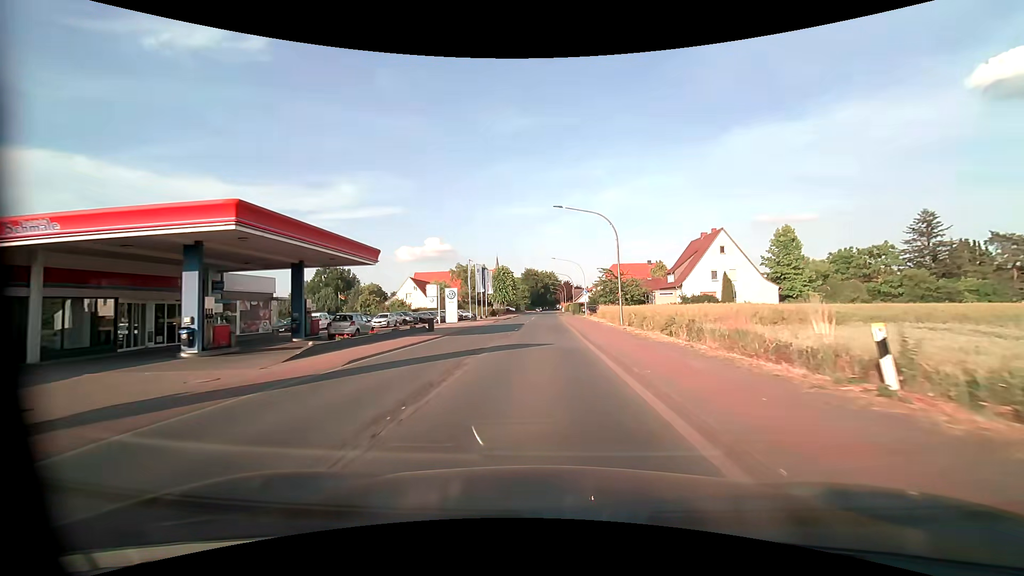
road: primary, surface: asphalt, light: Day
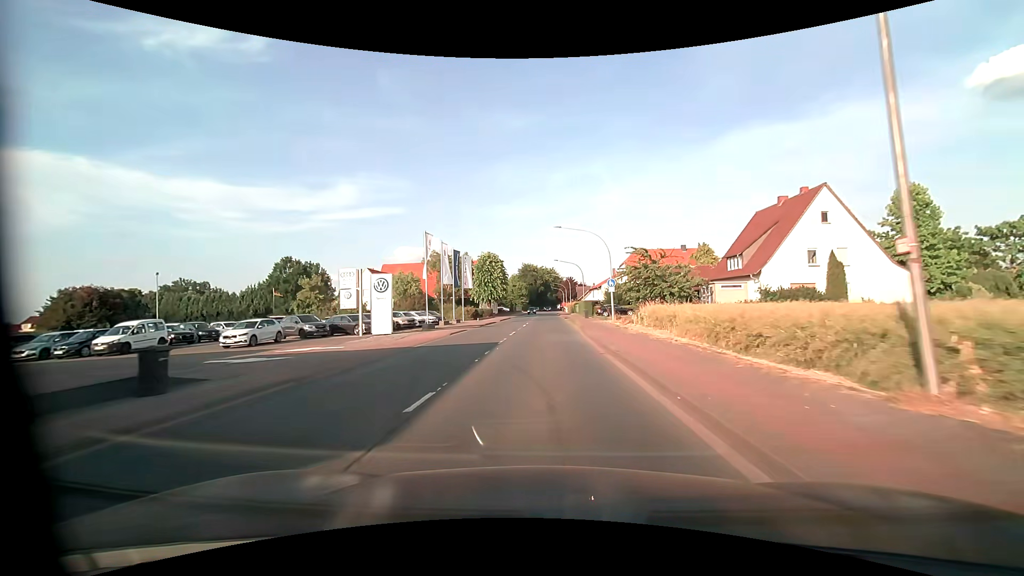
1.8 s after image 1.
(+0.1, +23.8) m; 0°
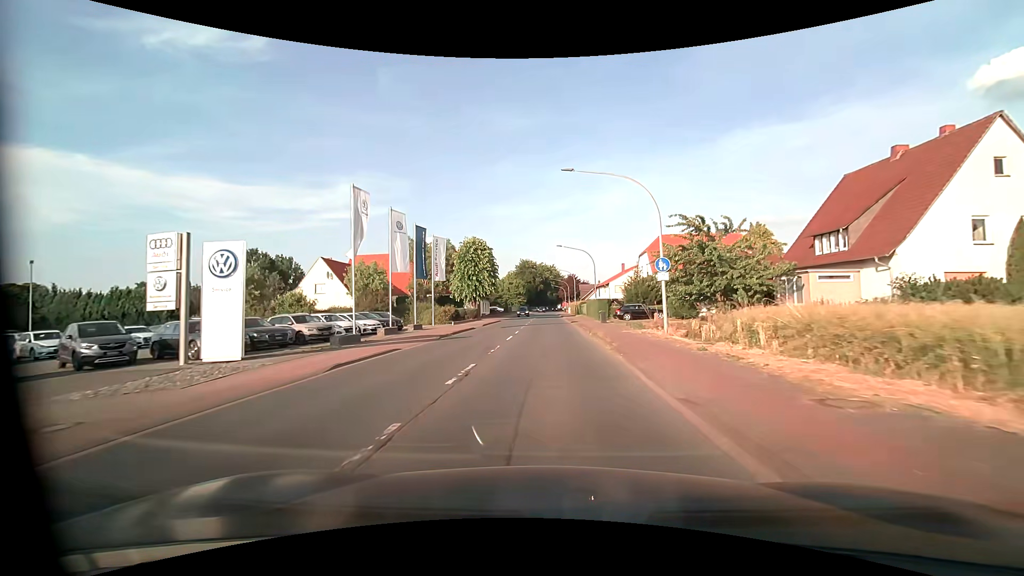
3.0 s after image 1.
(0.0, +15.8) m; 0°
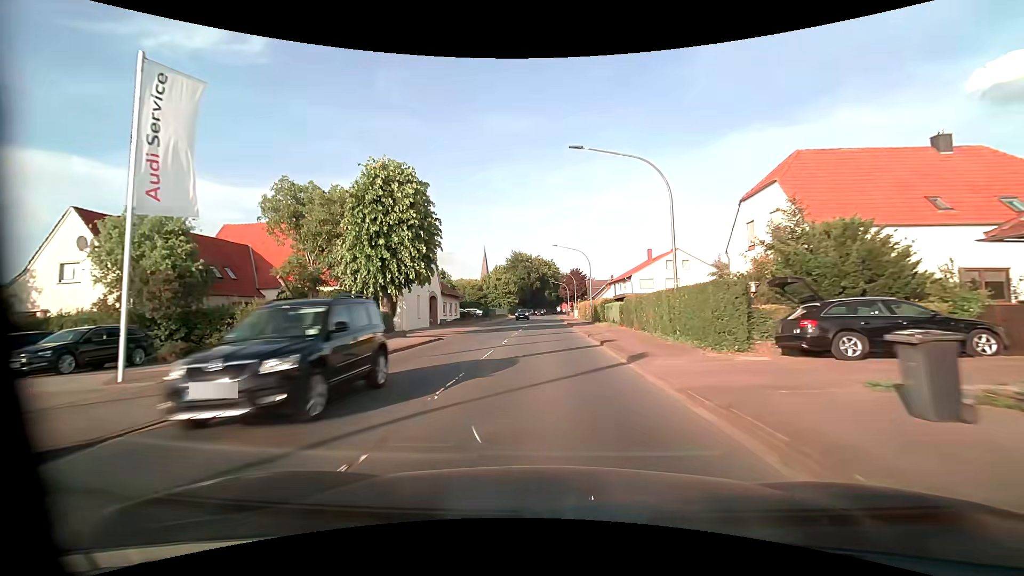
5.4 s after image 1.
(0.0, +31.9) m; 0°
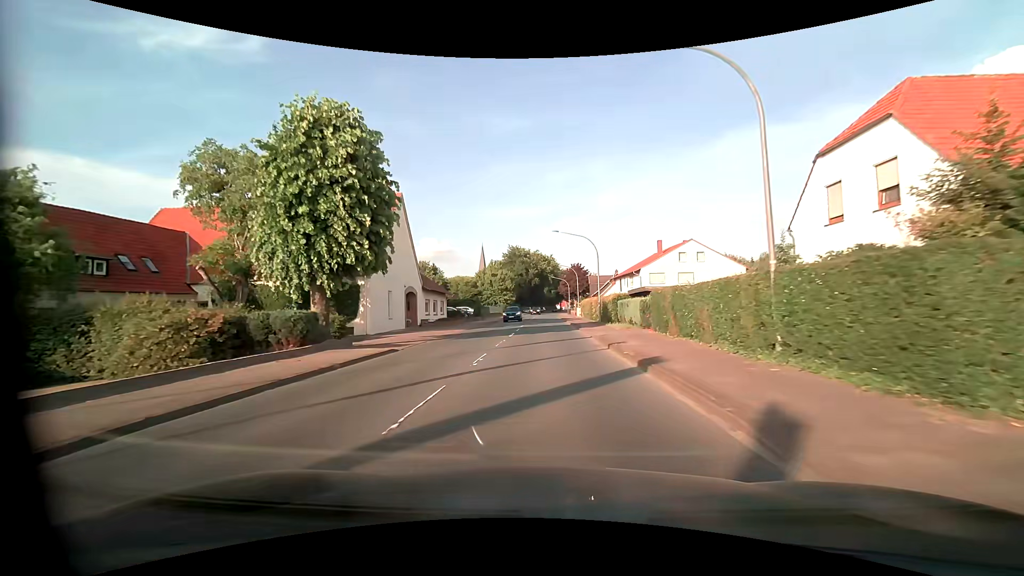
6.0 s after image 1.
(0.0, +8.0) m; 0°
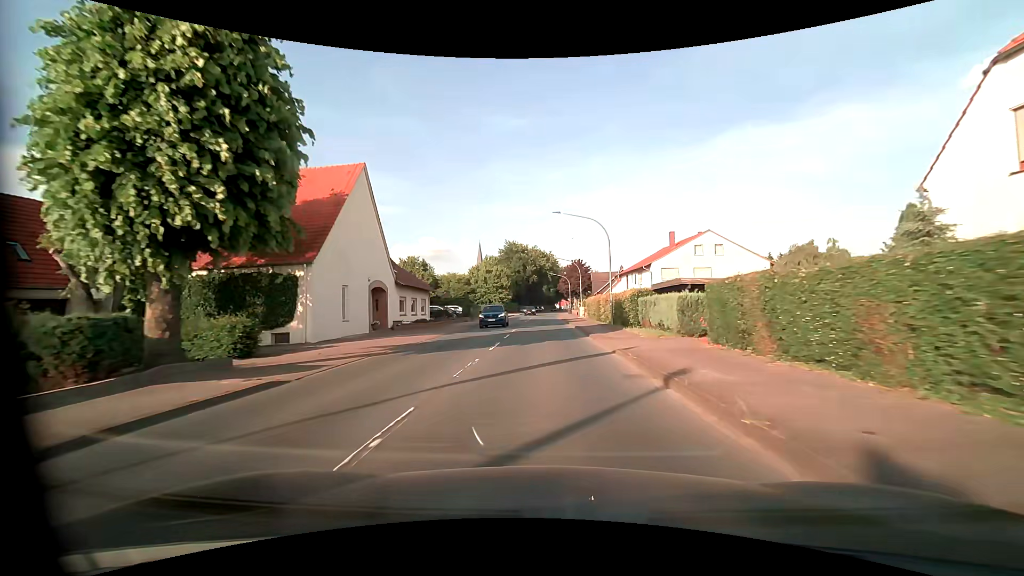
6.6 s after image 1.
(0.0, +8.0) m; 0°
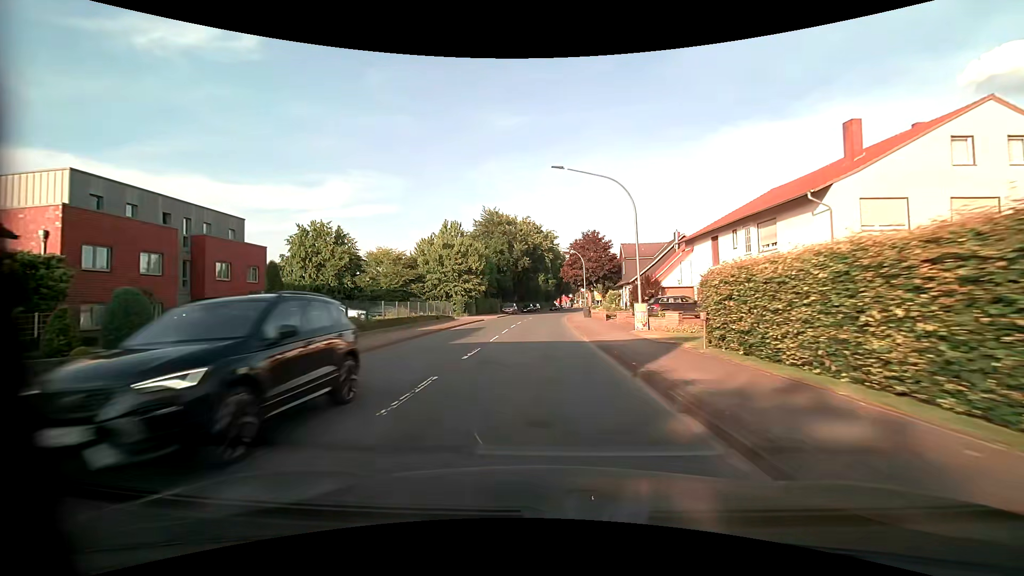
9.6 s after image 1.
(+0.2, +40.1) m; 0°
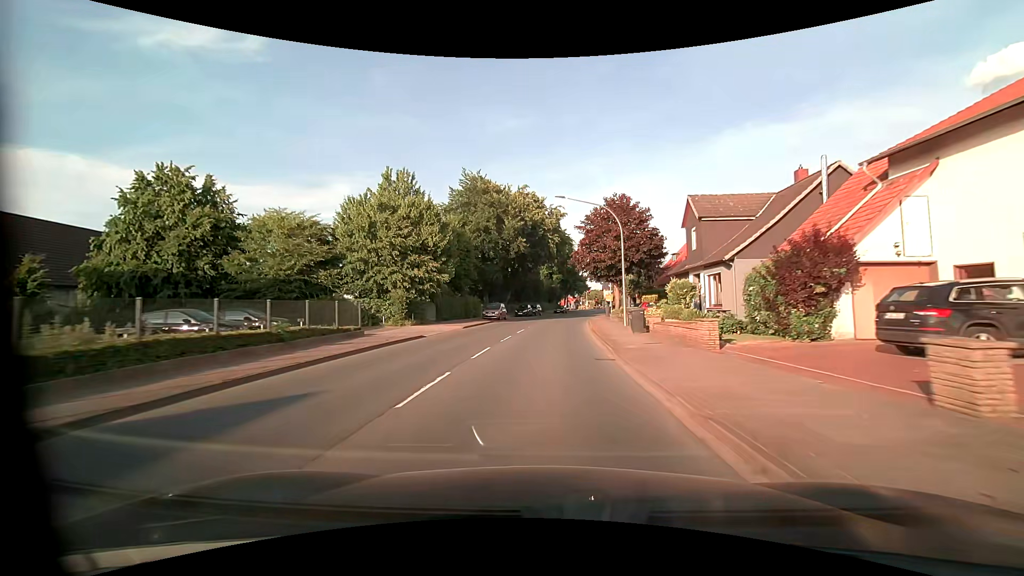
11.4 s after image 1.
(-0.2, +24.3) m; 0°
(0, +10) (0, +20) (+1, +30) (+1, +40) (+2, +50) (+4, +60) (+6, +70) (+8, +79) (+10, +89) (+11, +99) m
